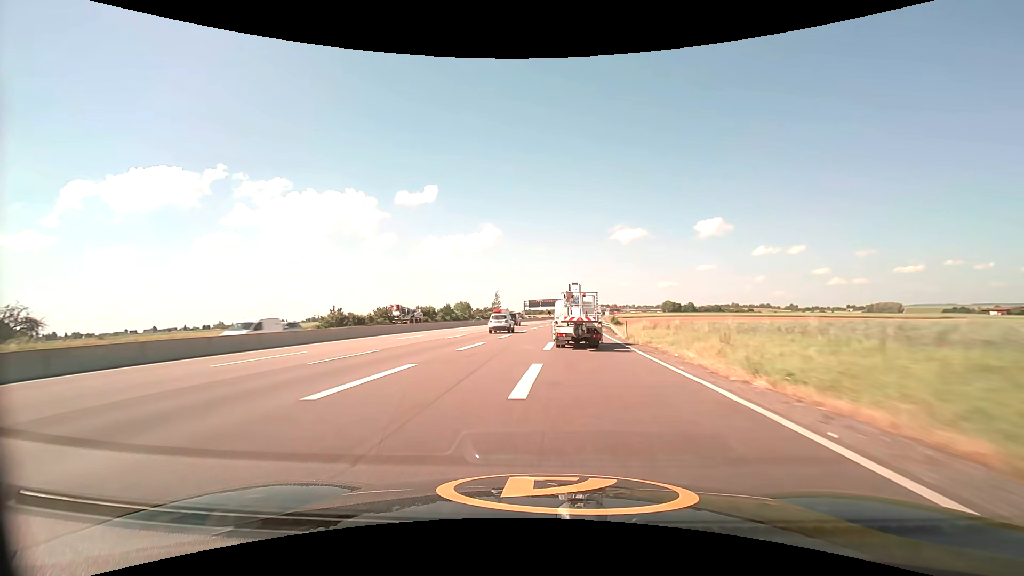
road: motorway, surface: asphalt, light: Day
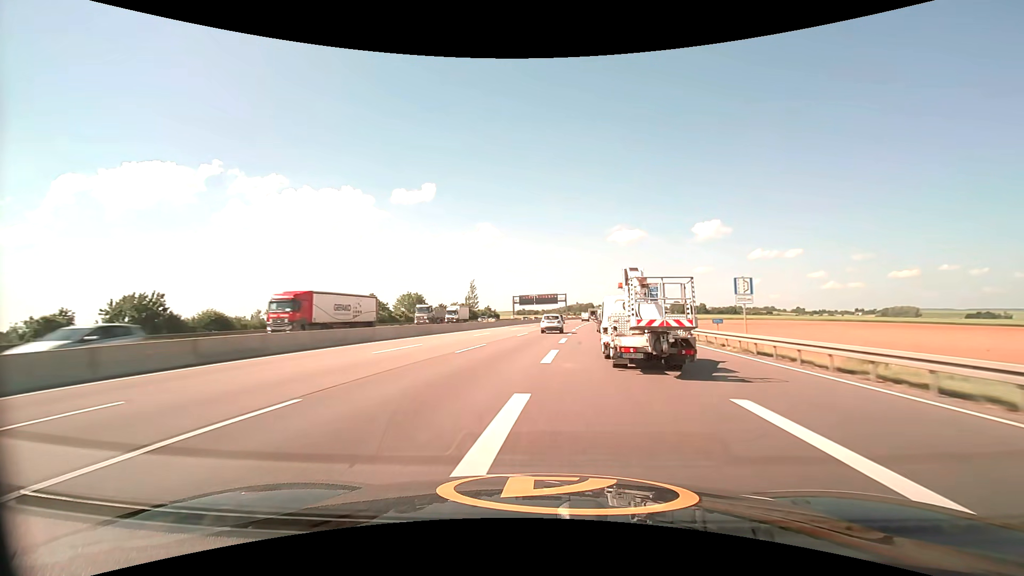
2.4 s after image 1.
(+0.4, +65.7) m; 0°
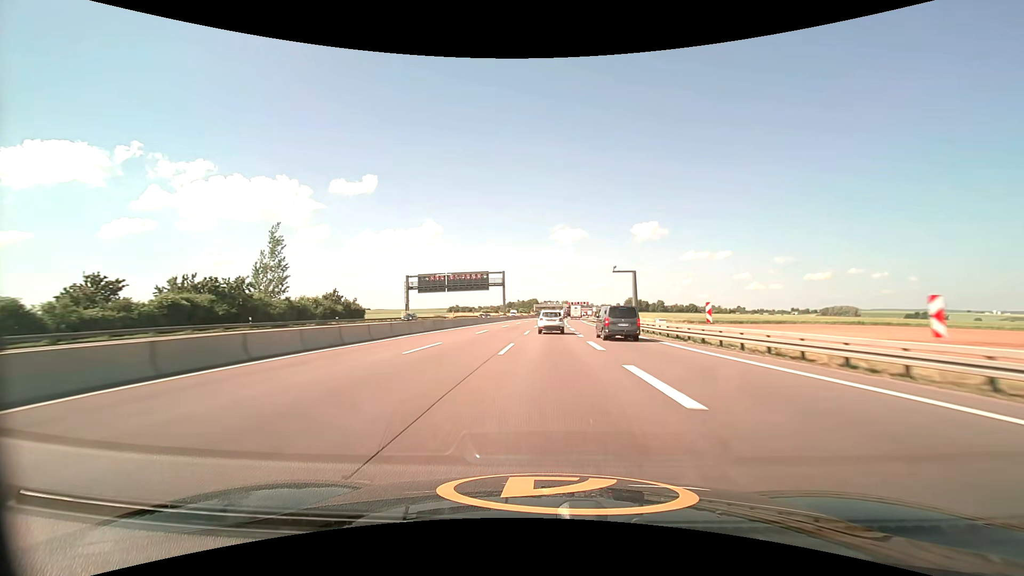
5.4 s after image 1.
(+5.0, +91.6) m; +6°
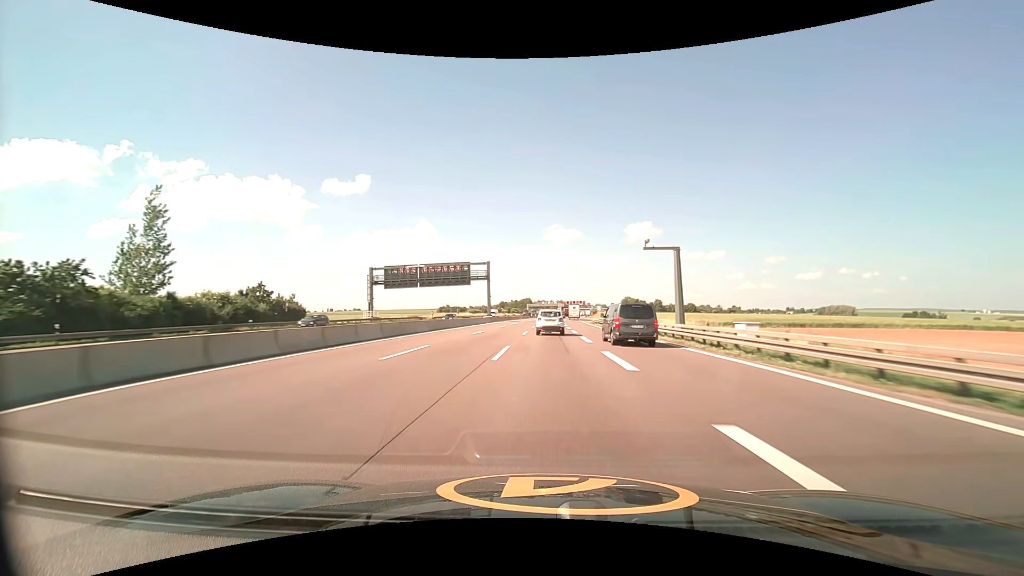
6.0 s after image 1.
(+0.2, +19.2) m; +1°
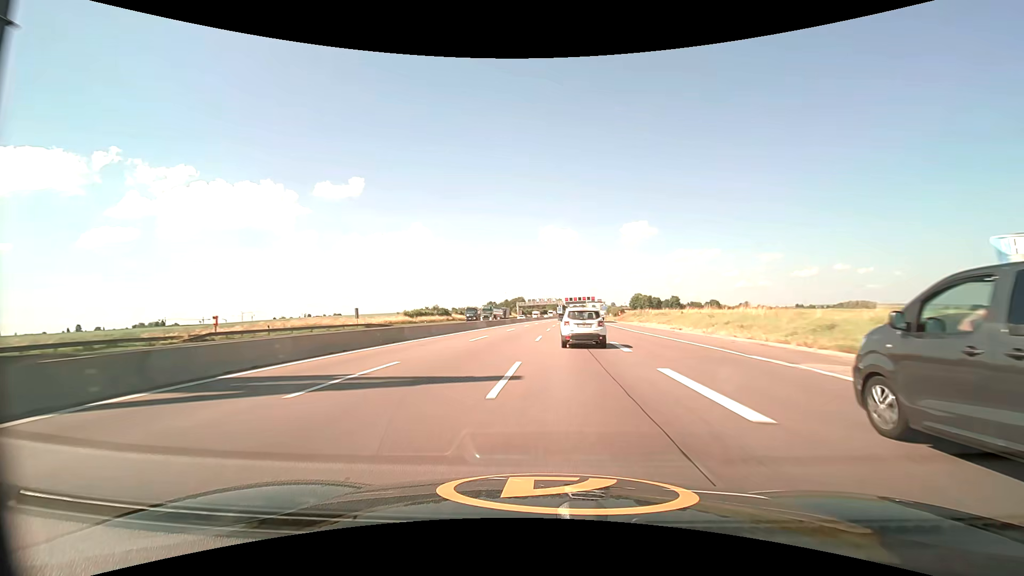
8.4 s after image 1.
(+1.2, +77.7) m; +1°
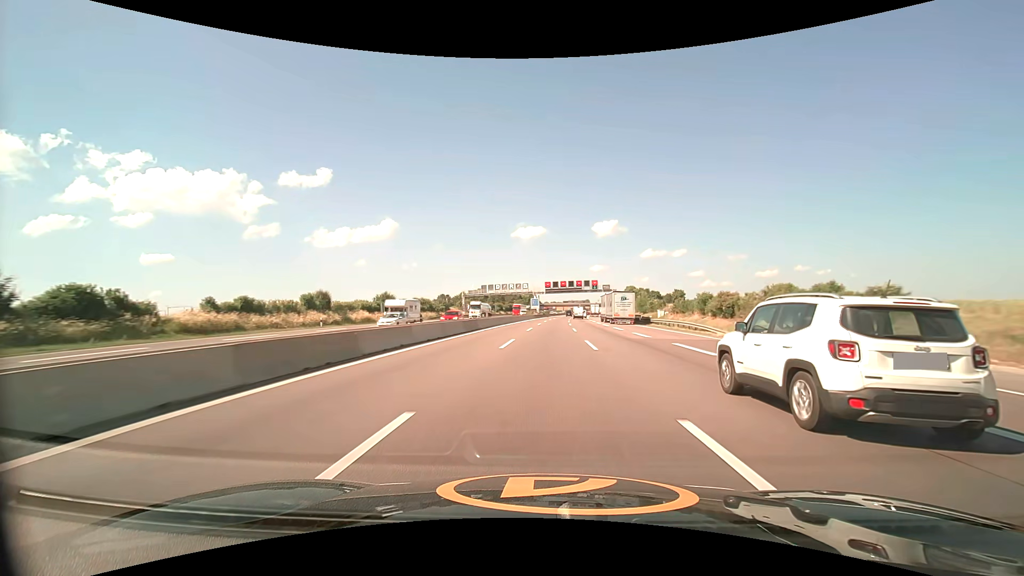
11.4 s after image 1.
(+1.9, +96.9) m; +3°
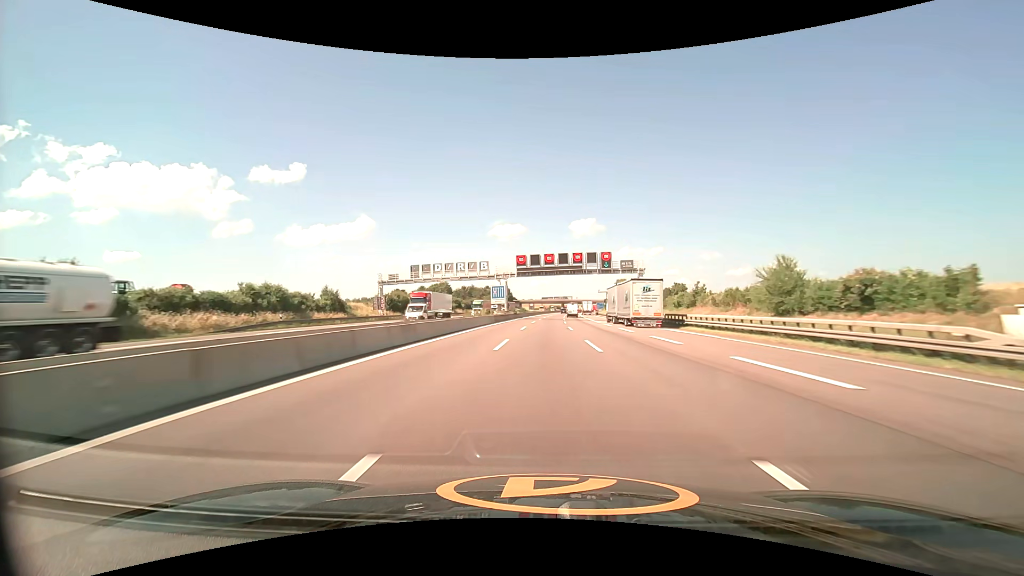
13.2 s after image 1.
(+1.2, +55.4) m; +3°
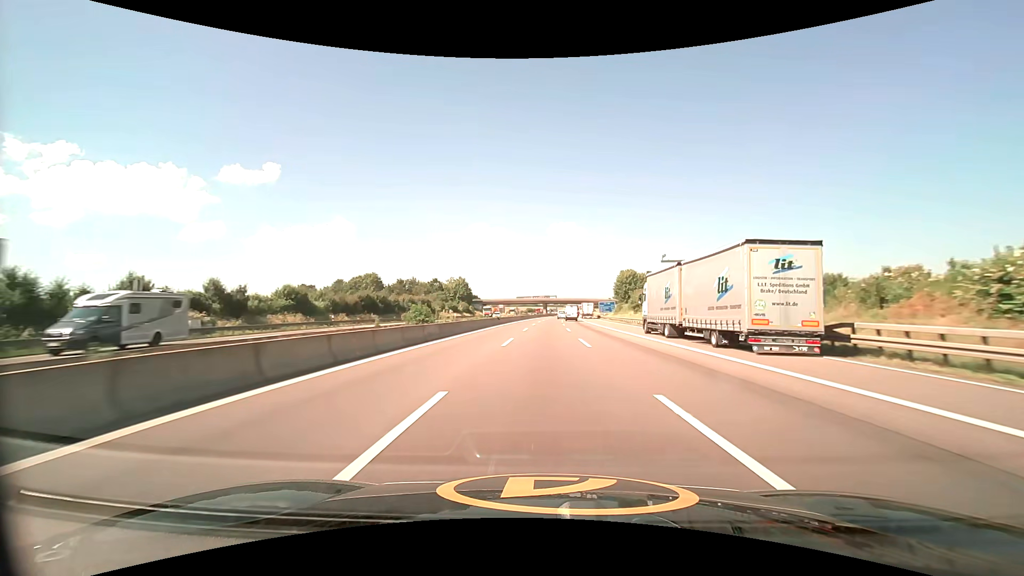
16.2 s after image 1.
(+2.0, +85.5) m; +3°
(0, +10) (0, +20) (0, +30) (0, +40) (+1, +50) (+1, +60) (+1, +70) (+1, +80) (+2, +90) (+2, +100) m
